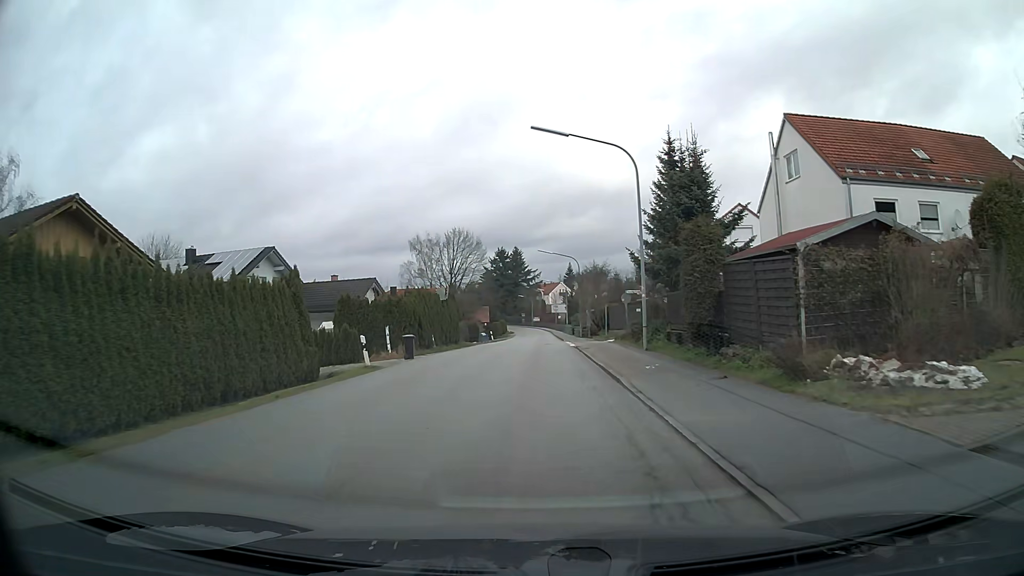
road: tertiary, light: Day
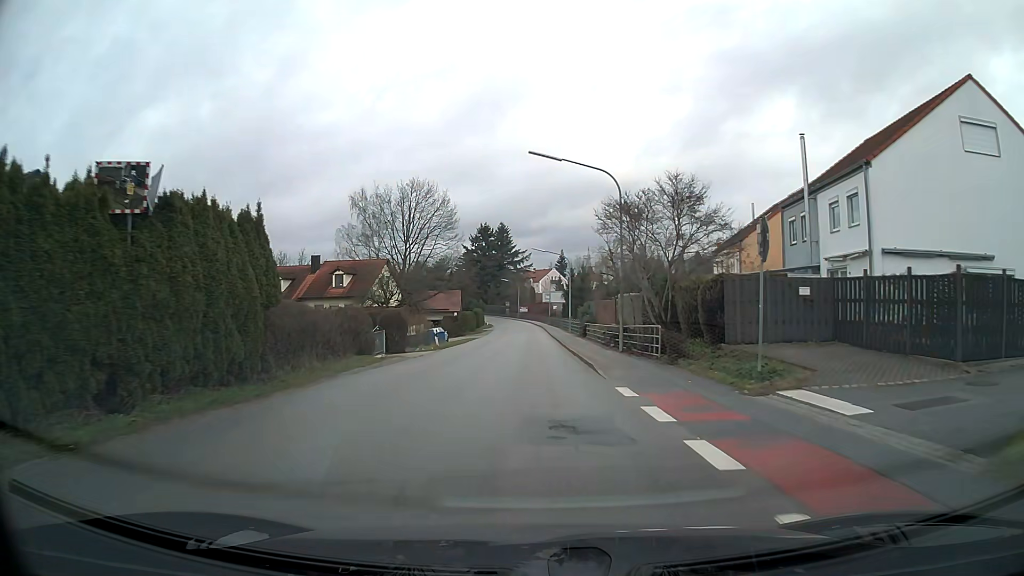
(+0.3, +33.5) m; +1°
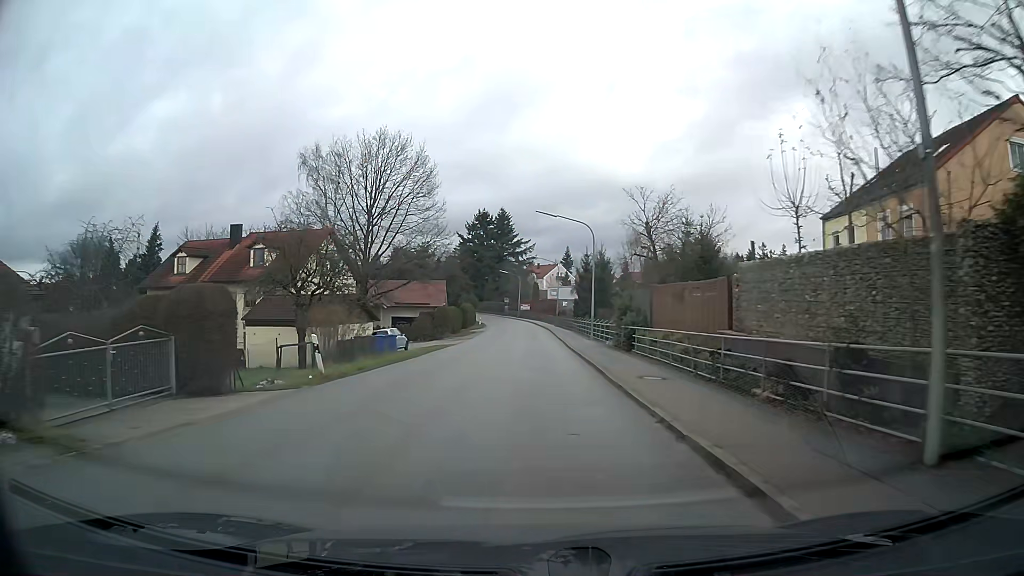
(0.0, +21.0) m; 0°
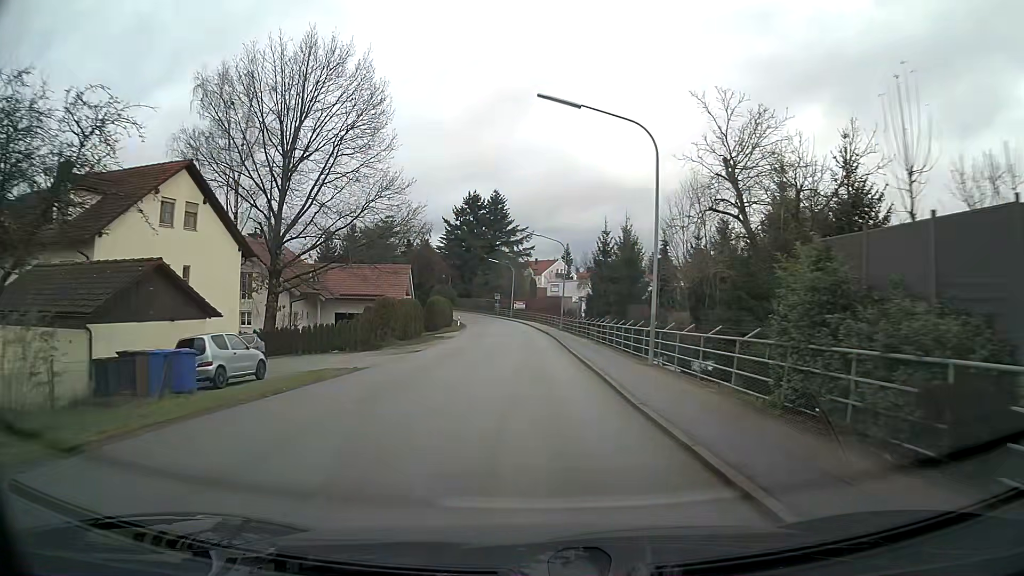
(0.0, +21.7) m; 0°
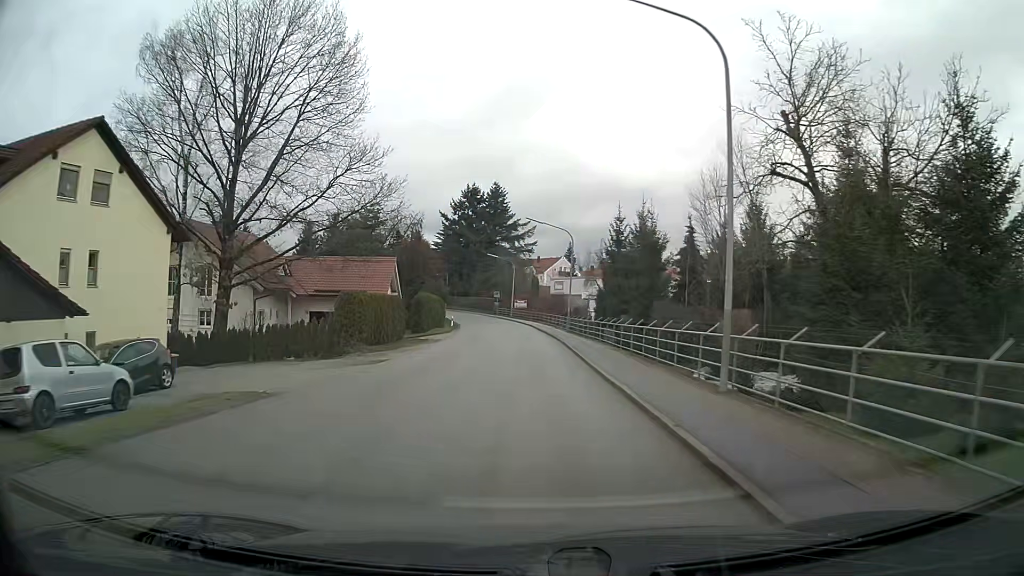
(0.0, +7.3) m; 0°
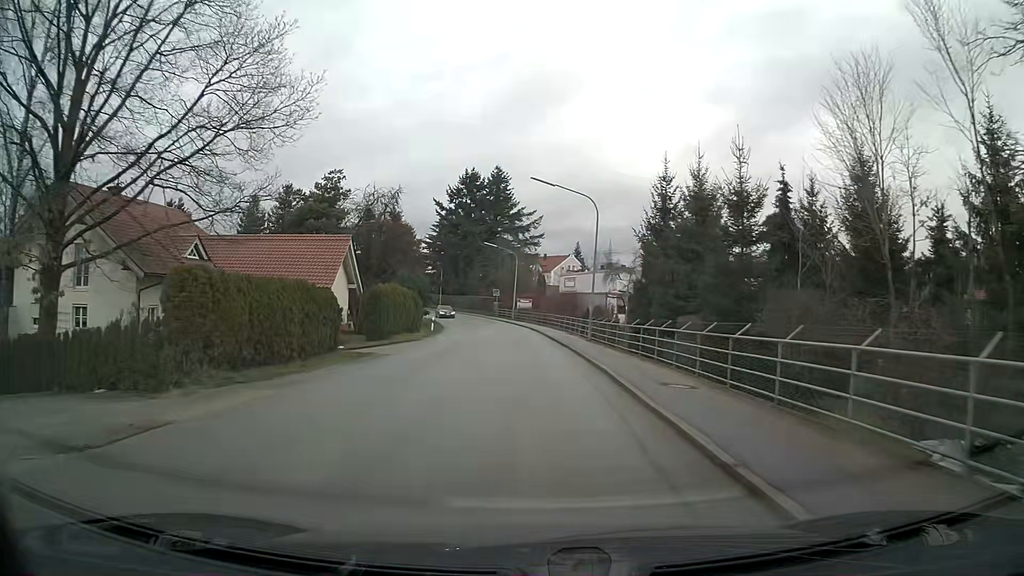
(0.0, +14.8) m; 0°
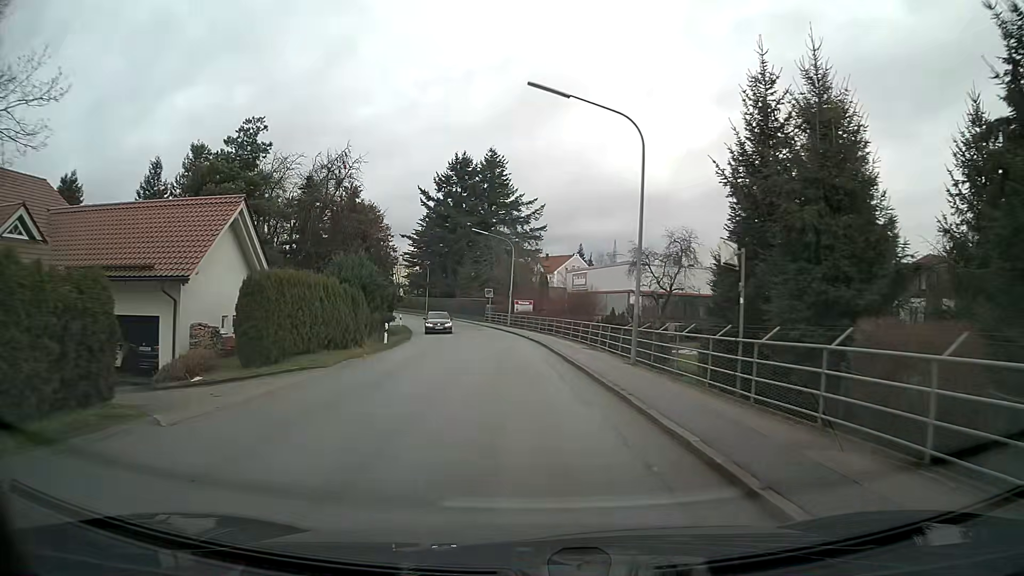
(0.0, +14.9) m; -1°
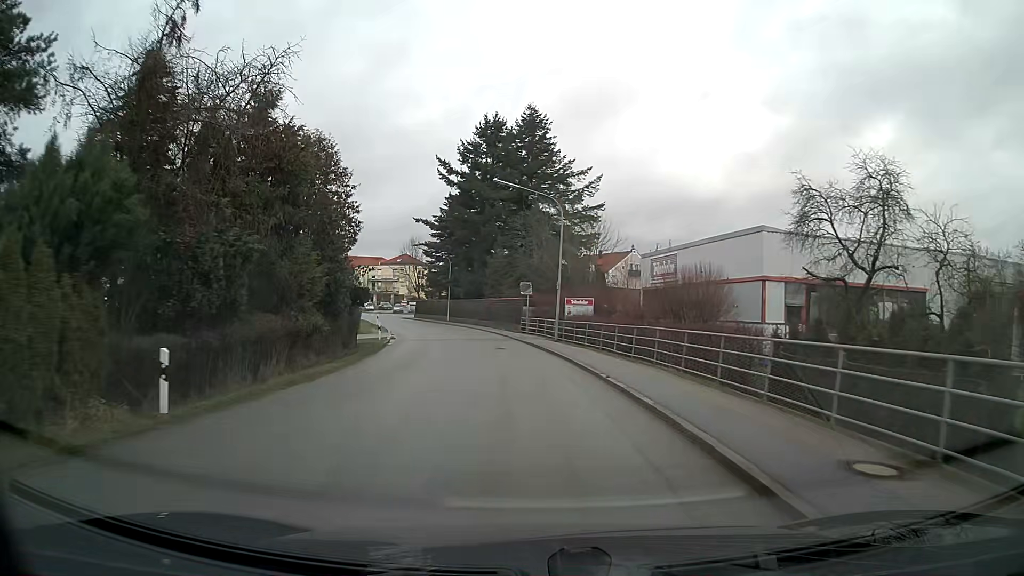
(-0.7, +22.2) m; -4°
(0, +10) (-1, +20) (-2, +30) (-4, +40) (-6, +50) (-8, +59) (-12, +69) (-15, +78) (-19, +87) (-24, +96) m
